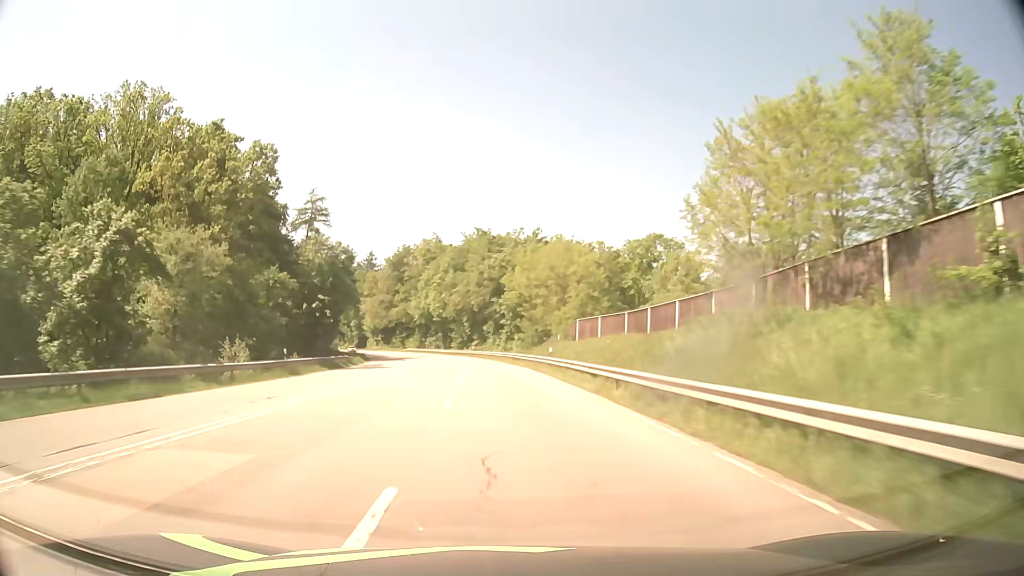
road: secondary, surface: asphalt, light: Day
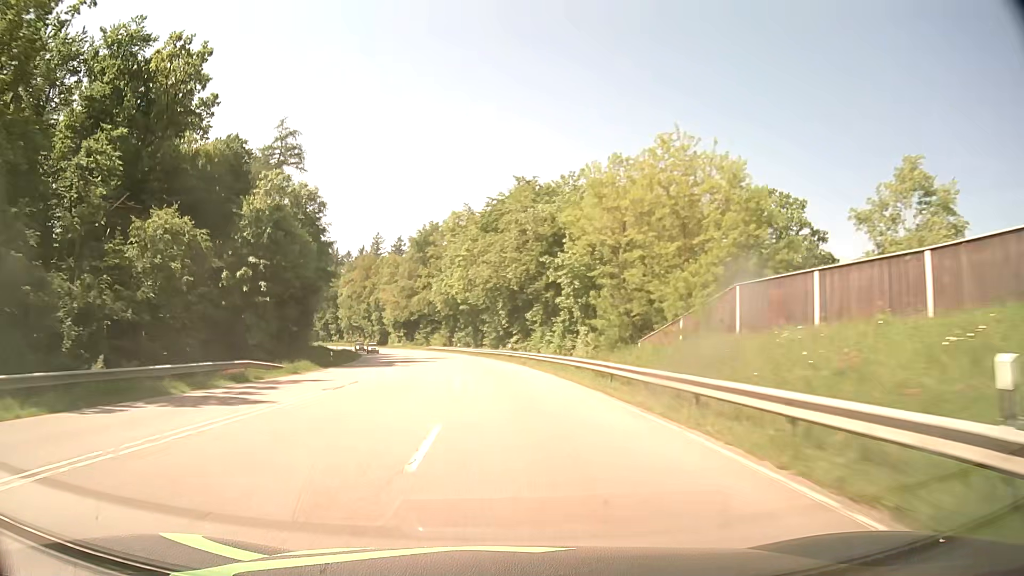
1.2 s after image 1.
(-0.9, +31.3) m; -4°
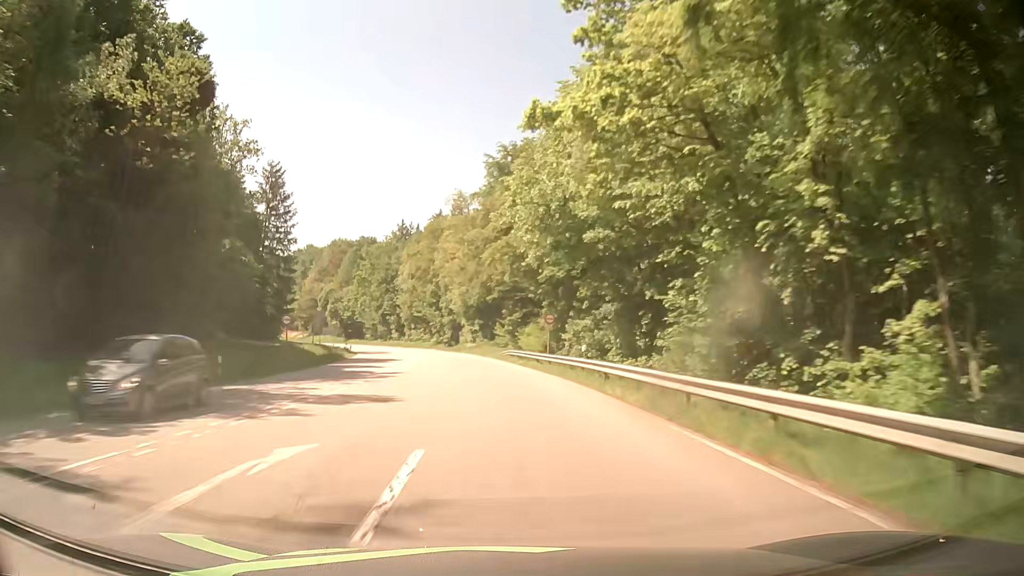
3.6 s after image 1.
(-4.8, +62.7) m; -9°
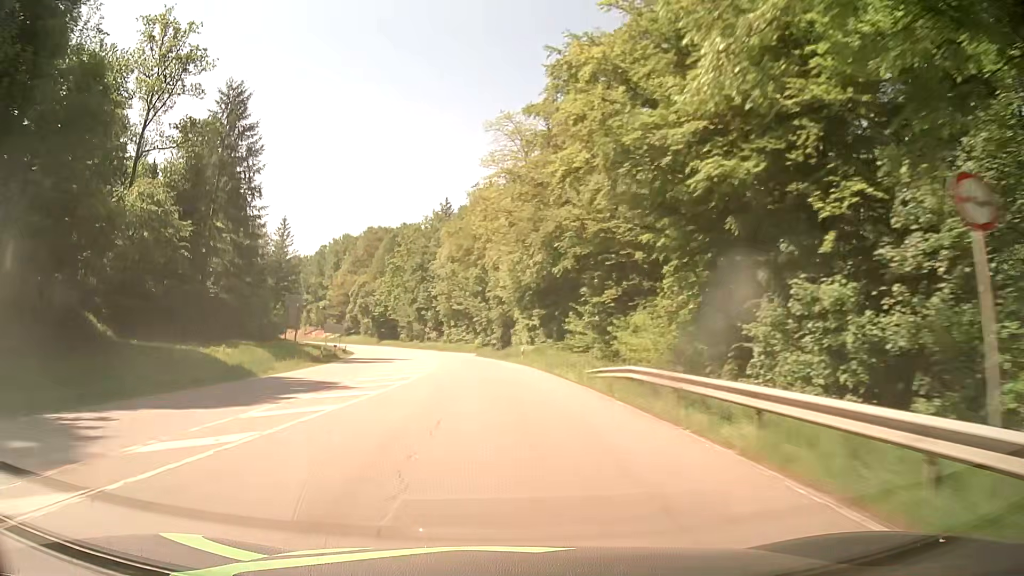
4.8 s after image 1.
(-1.2, +31.6) m; -5°
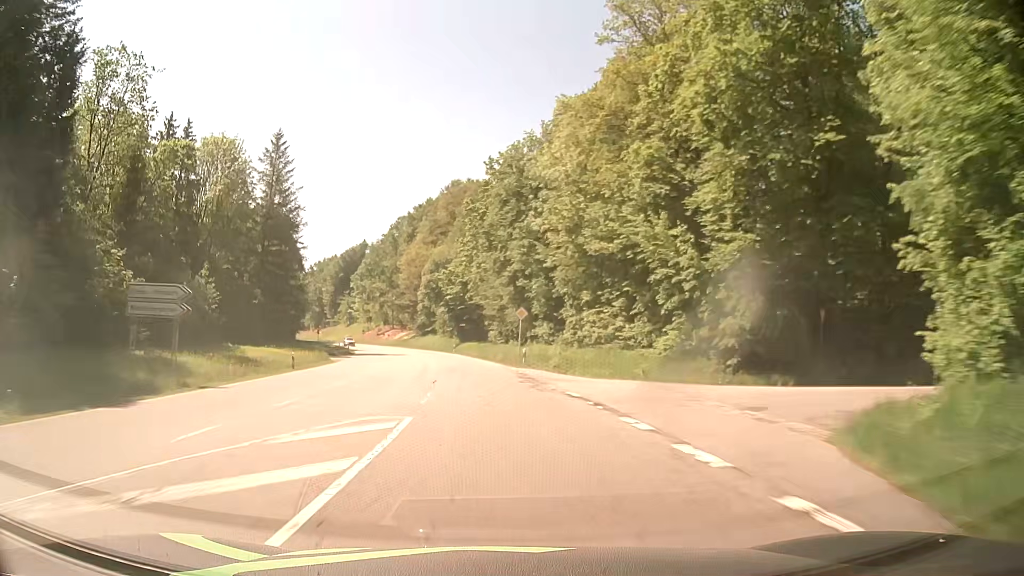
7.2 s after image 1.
(-5.3, +63.0) m; -10°
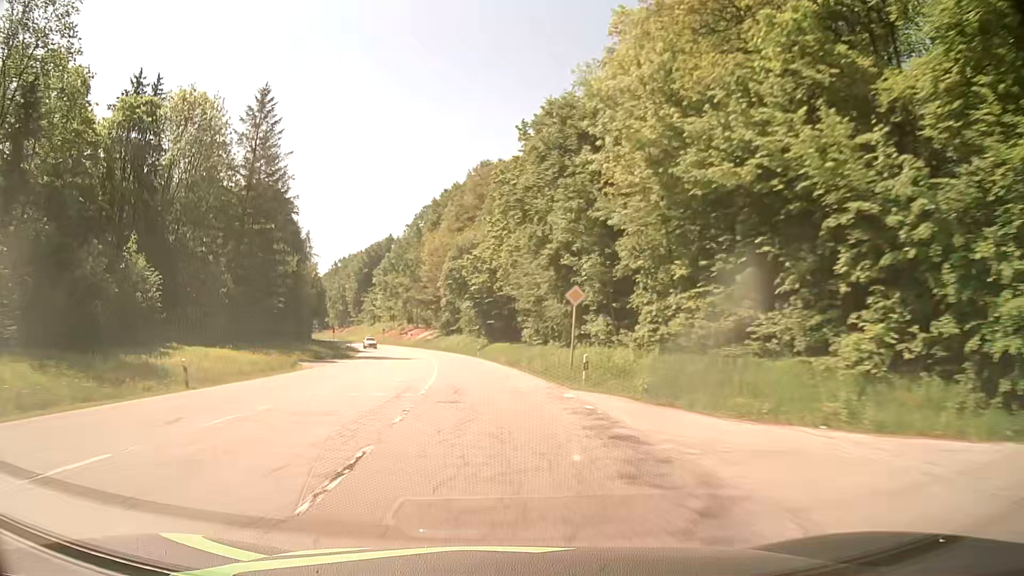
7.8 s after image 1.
(-0.3, +15.9) m; -2°
